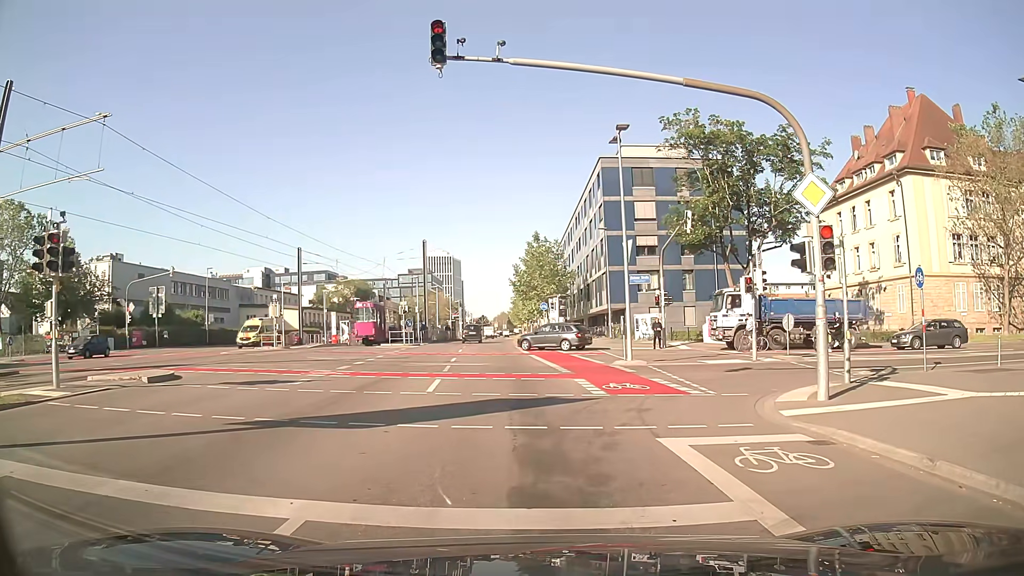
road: secondary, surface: asphalt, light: Day
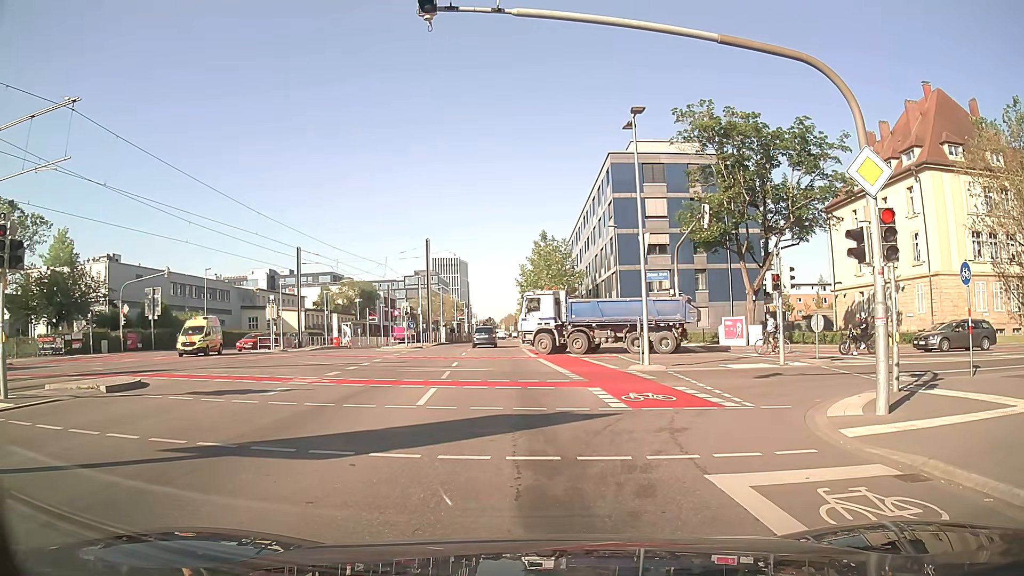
(+0.1, +1.9) m; +2°
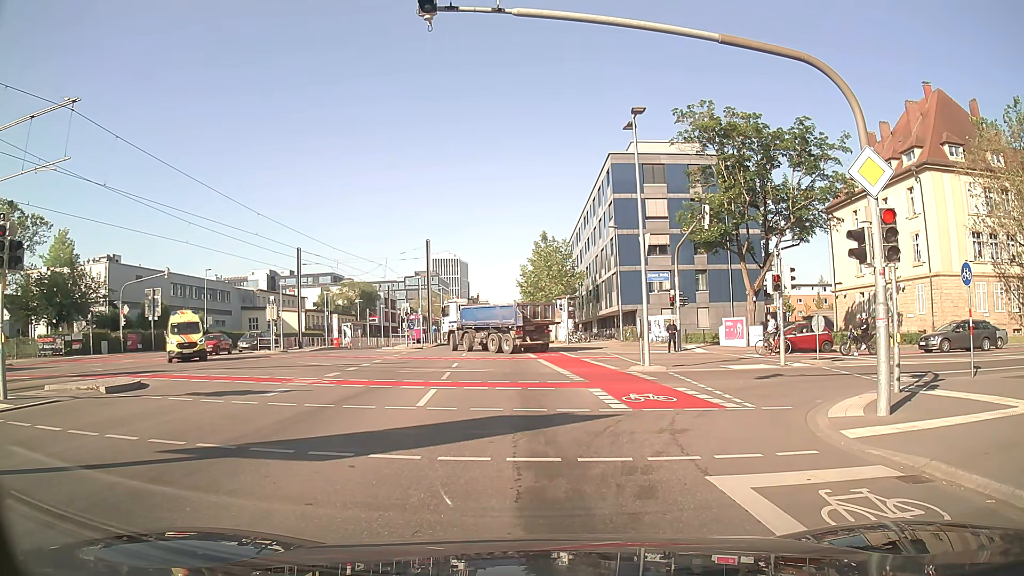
(0.0, +0.1) m; 0°
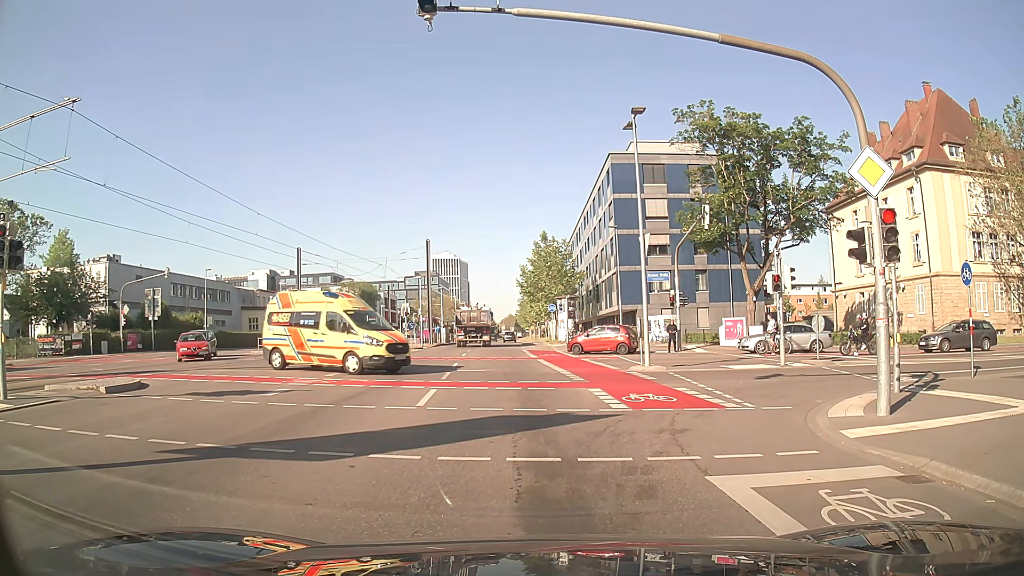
(0.0, 0.0) m; 0°
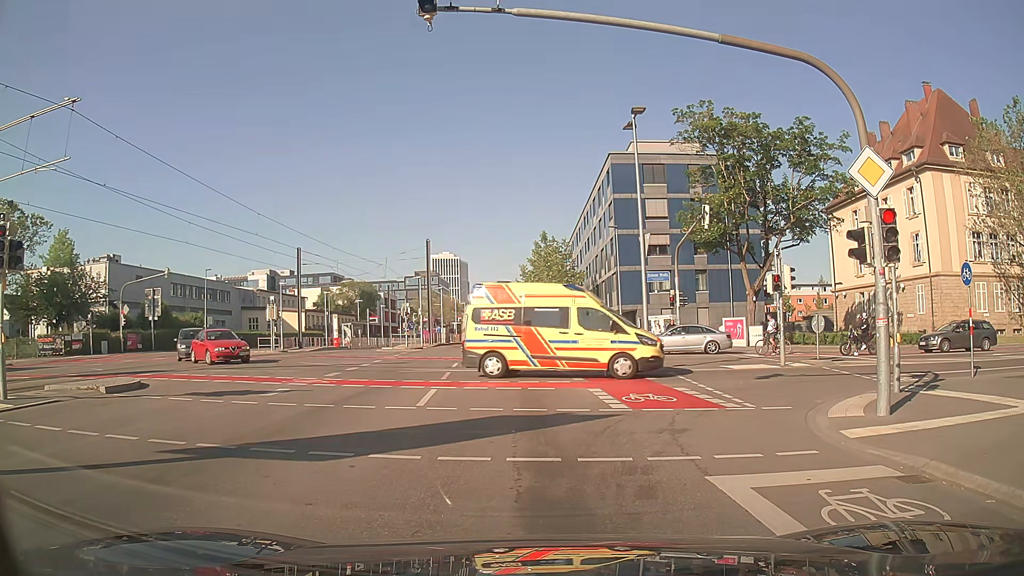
(0.0, 0.0) m; 0°
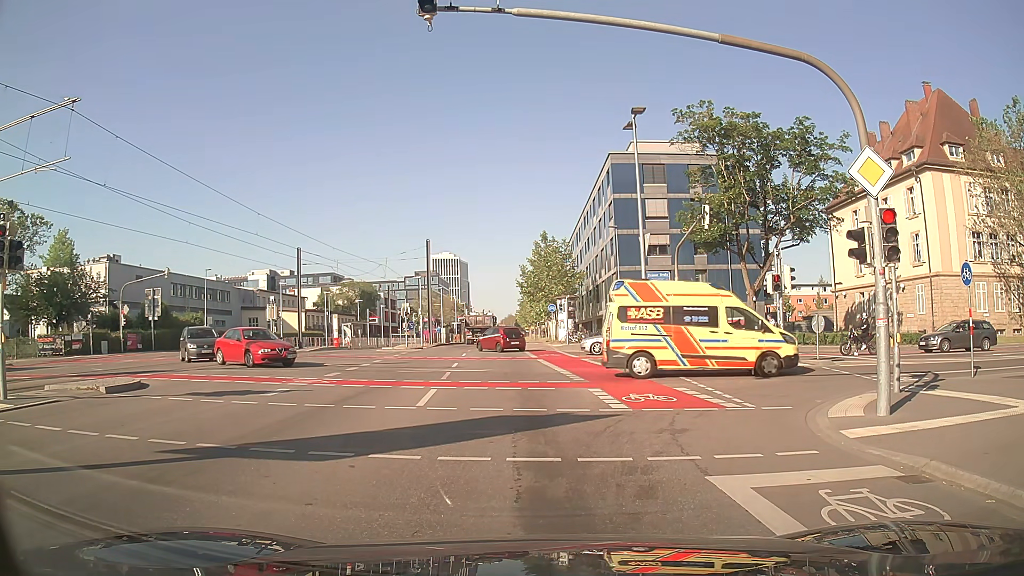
(0.0, 0.0) m; 0°
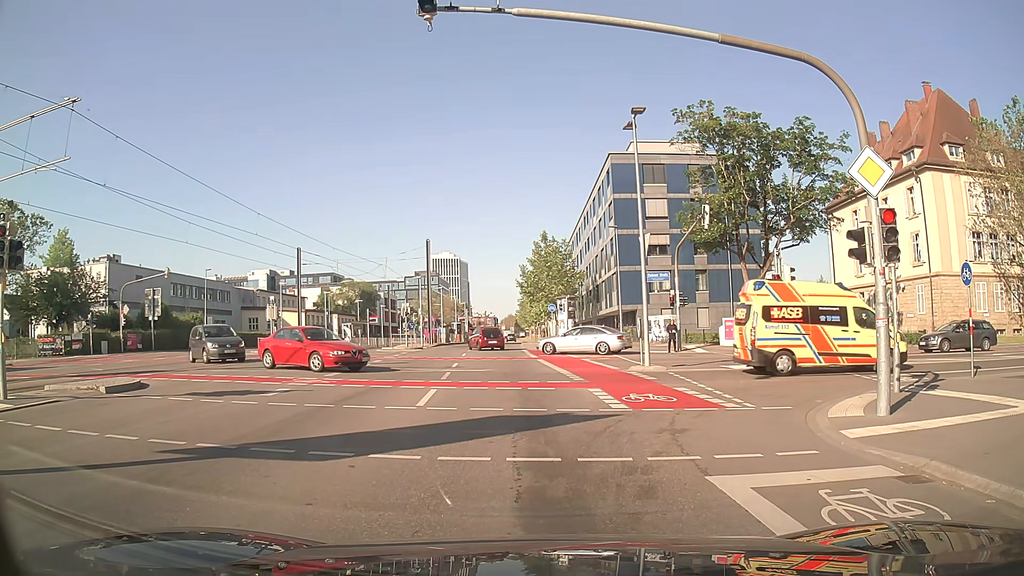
(0.0, 0.0) m; 0°
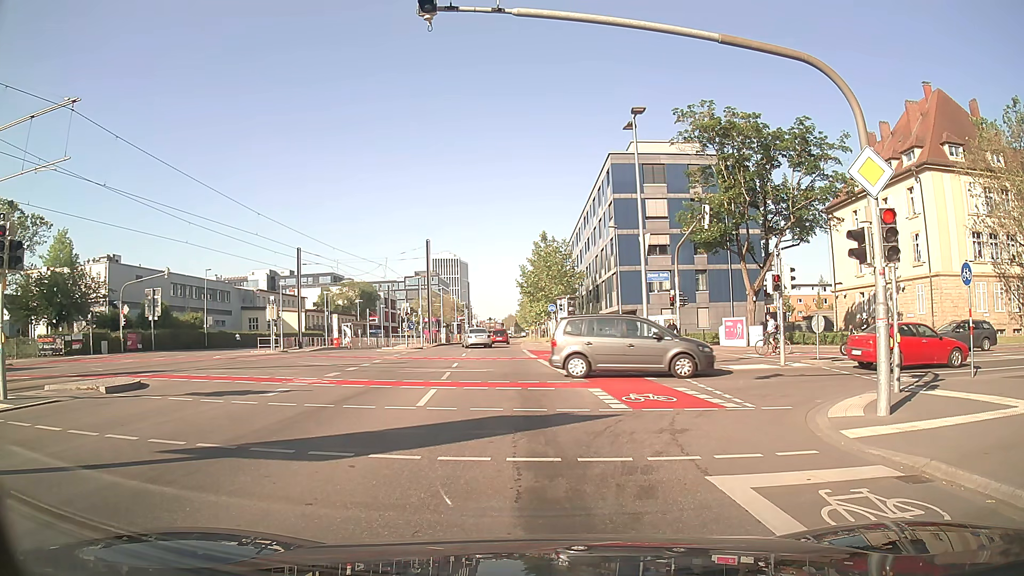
(0.0, 0.0) m; 0°
